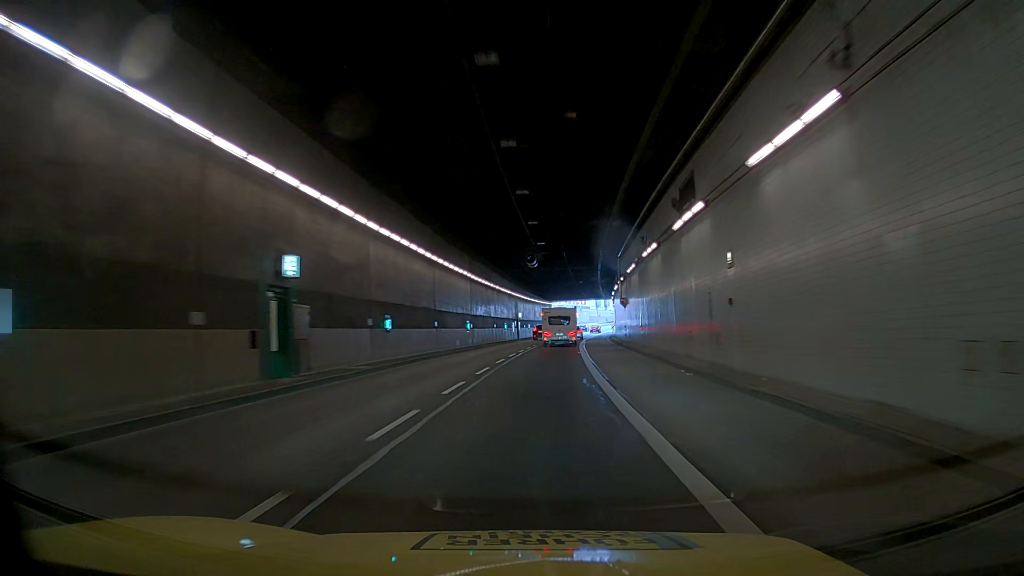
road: trunk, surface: asphalt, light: Day
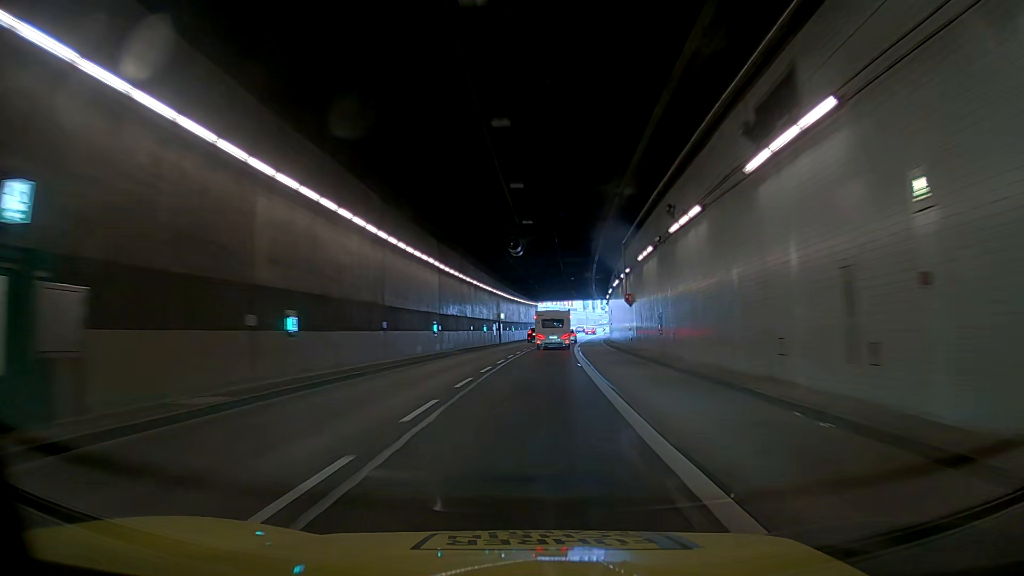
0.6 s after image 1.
(0.0, +9.5) m; 0°
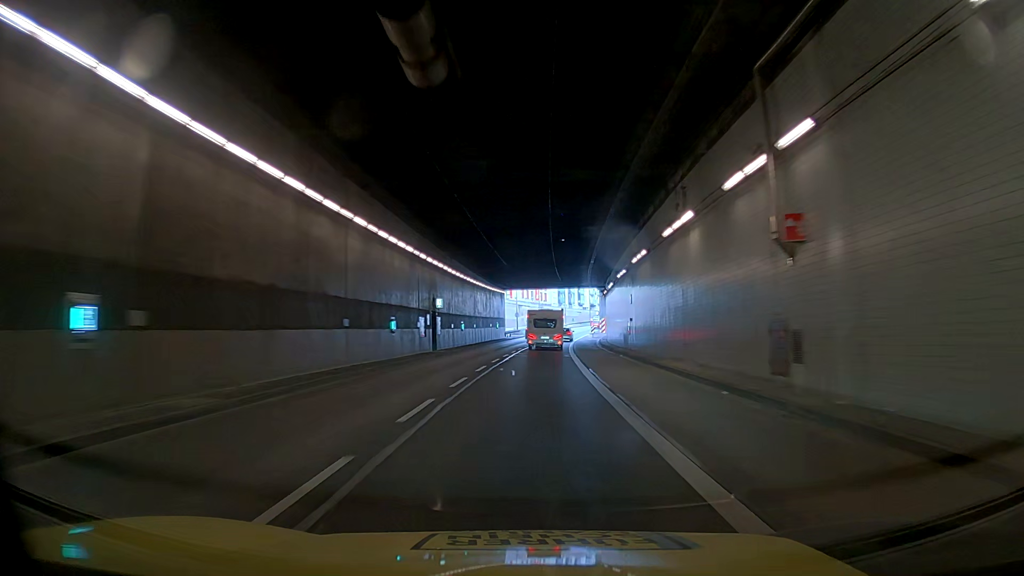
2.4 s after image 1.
(0.0, +28.4) m; 0°
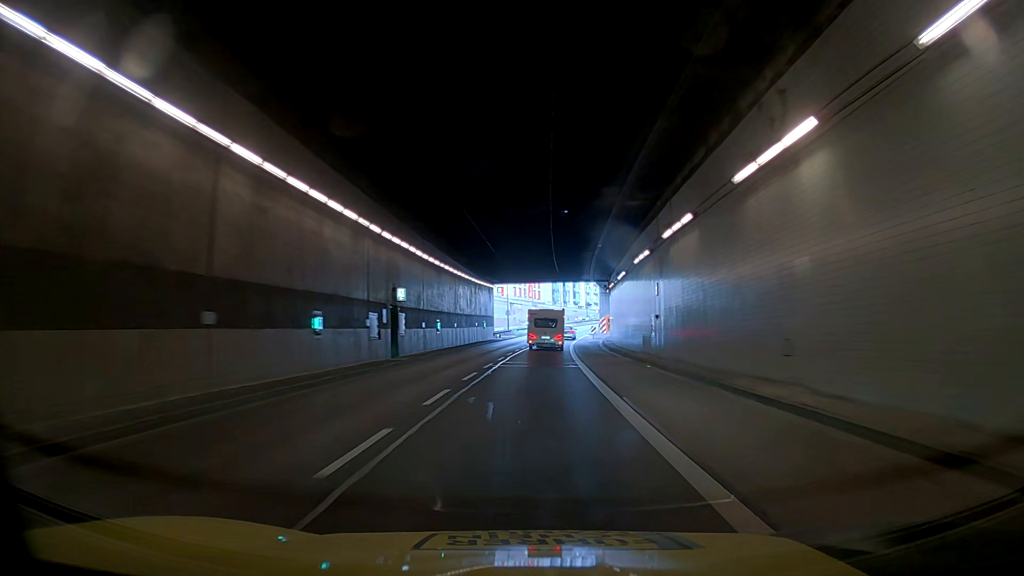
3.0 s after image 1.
(0.0, +9.5) m; 0°
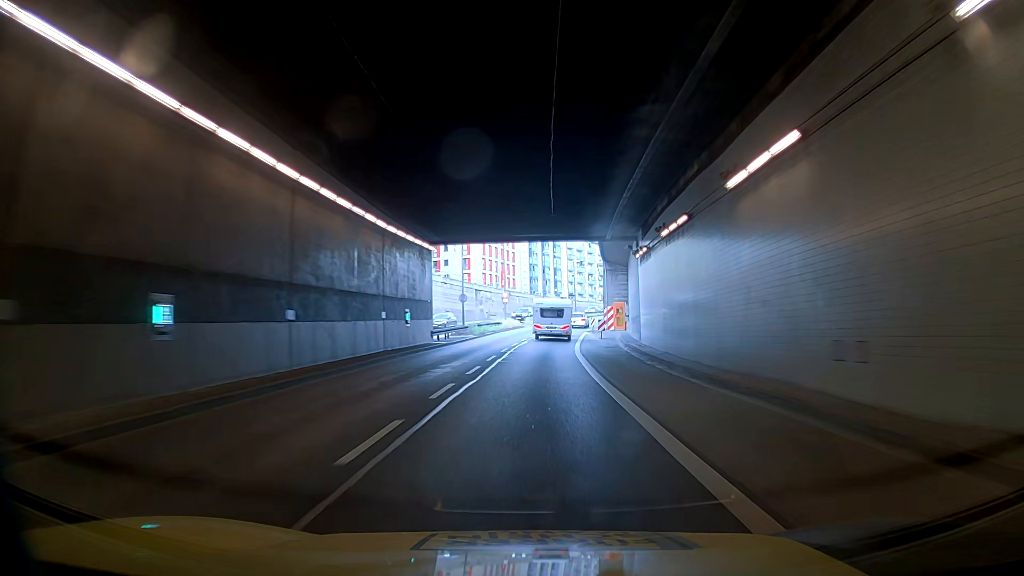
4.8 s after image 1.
(0.0, +28.3) m; 0°
